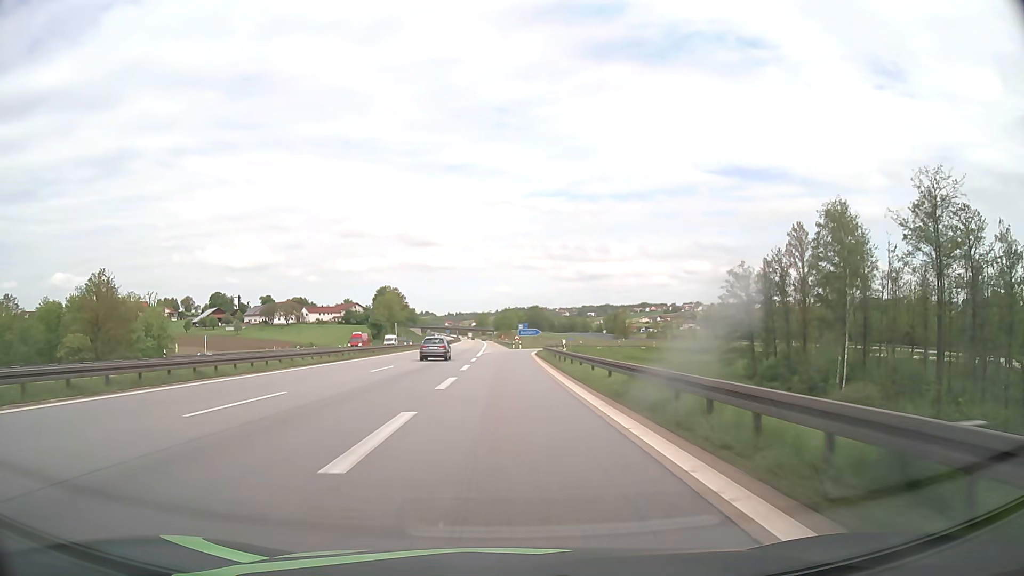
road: motorway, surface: asphalt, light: Day
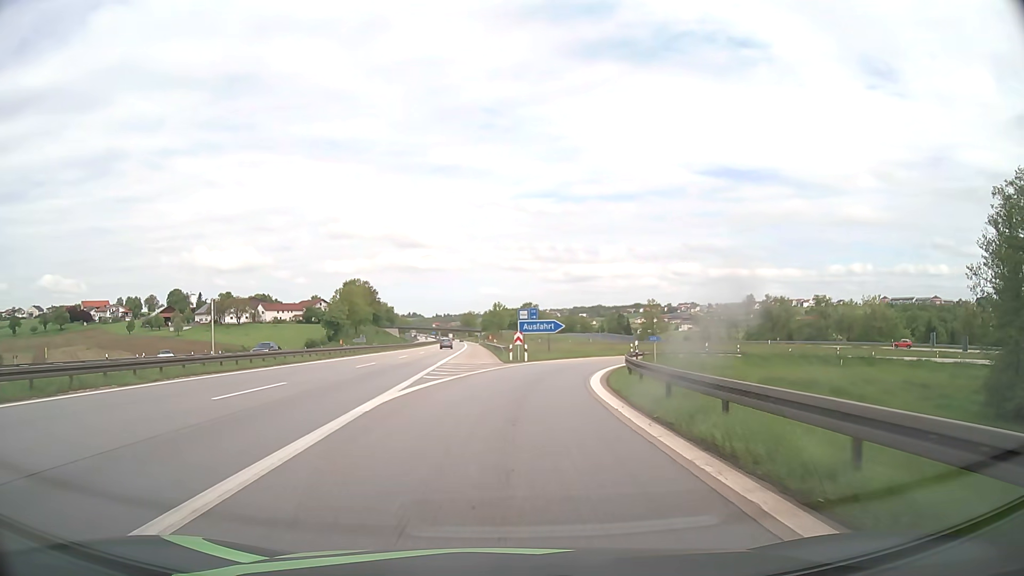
(+0.1, +49.9) m; +1°
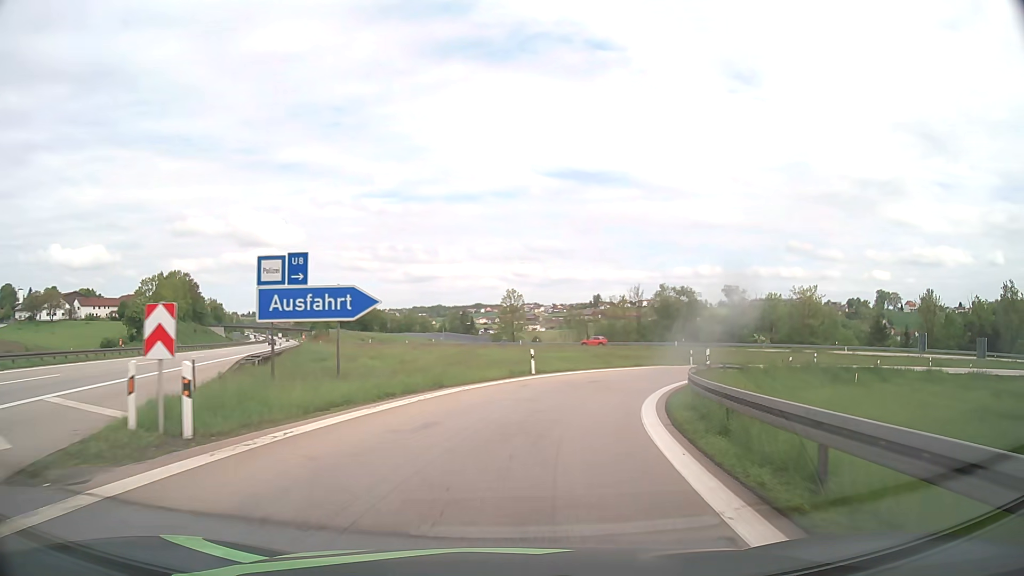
(+3.0, +31.9) m; +13°
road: motorway_link
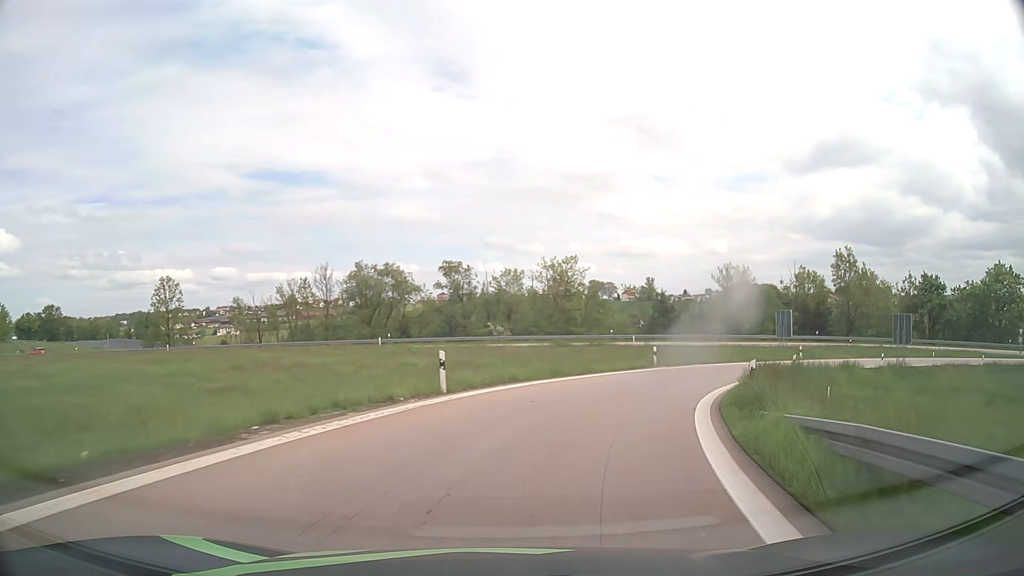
(+6.0, +28.7) m; +26°
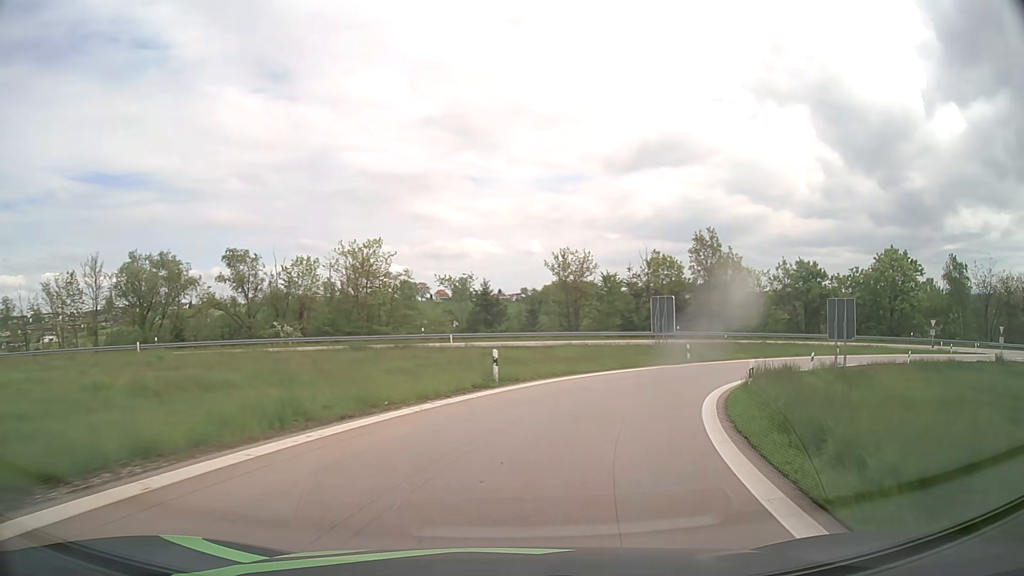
(+1.9, +14.1) m; +16°
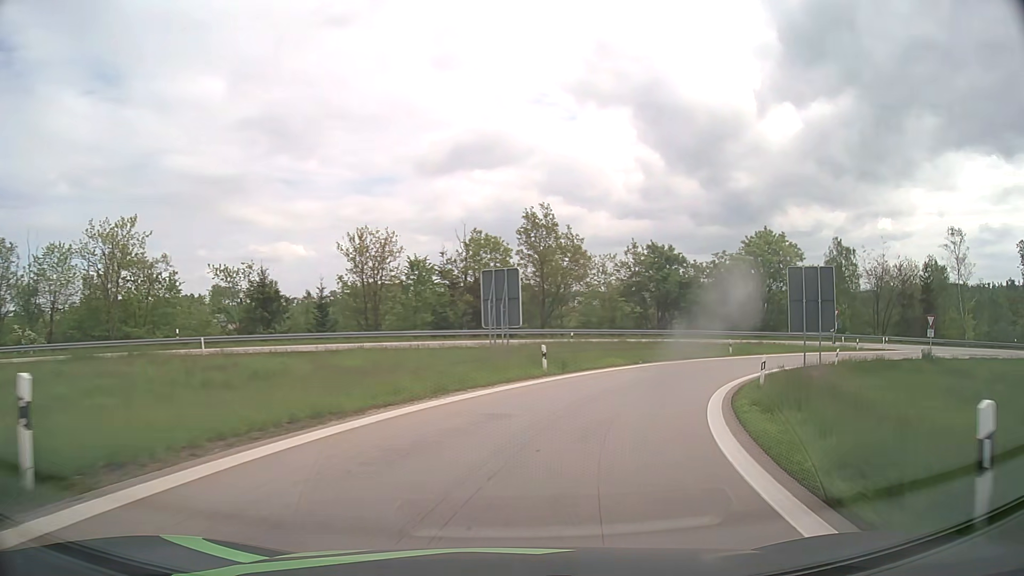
(+2.0, +14.5) m; +16°
